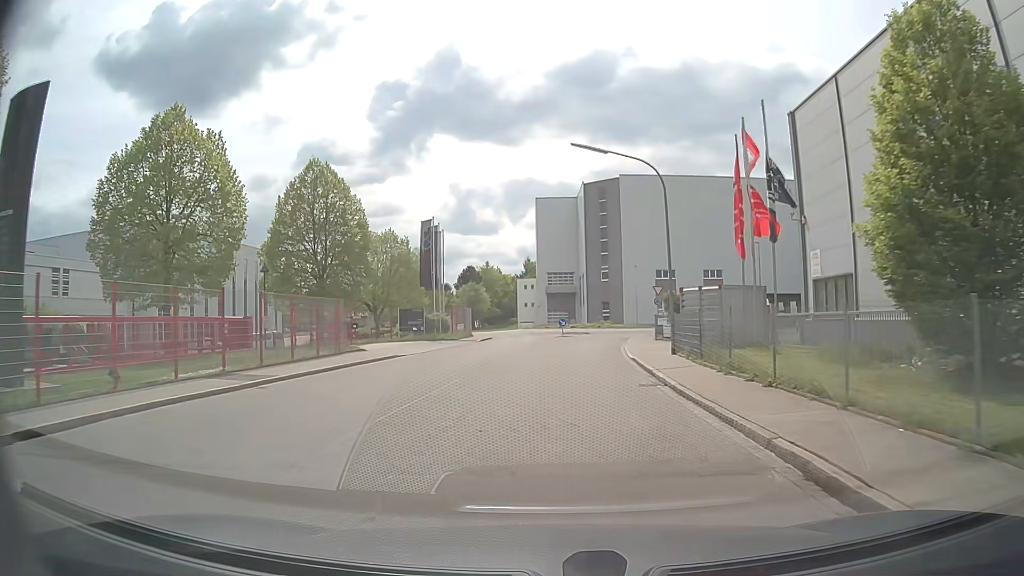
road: residential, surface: asphalt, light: Day
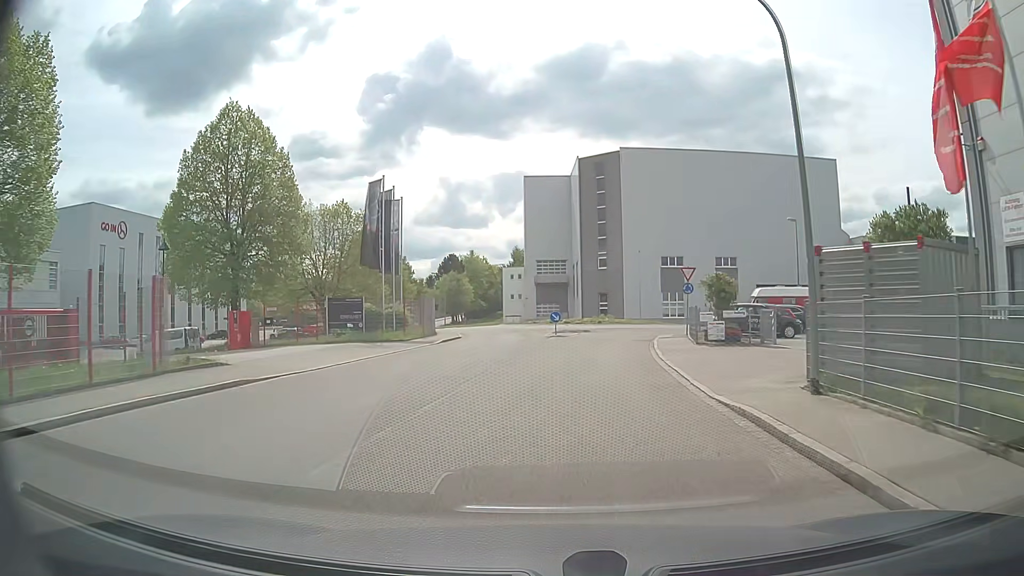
(+0.1, +13.0) m; 0°
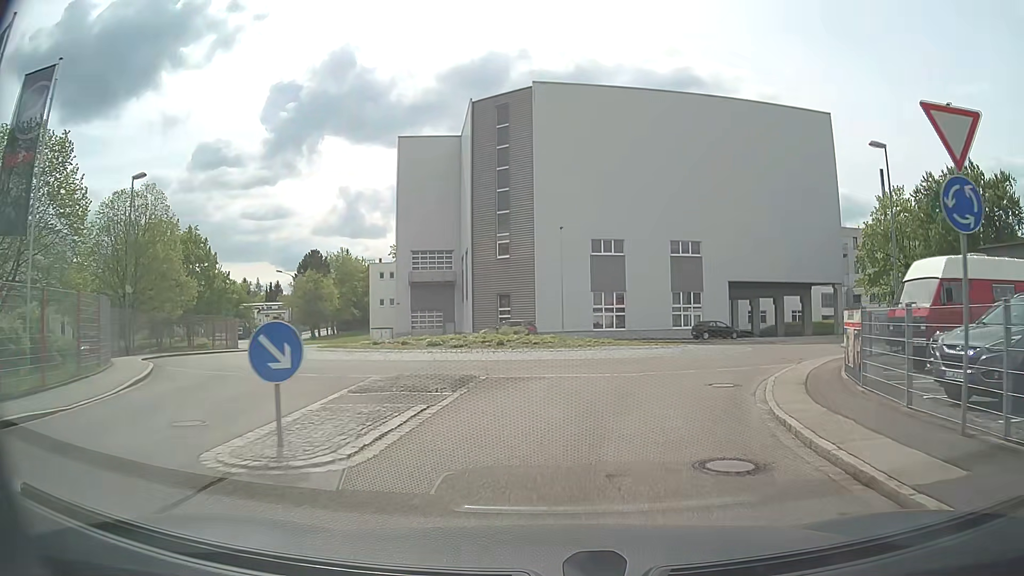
(+1.9, +28.4) m; +9°
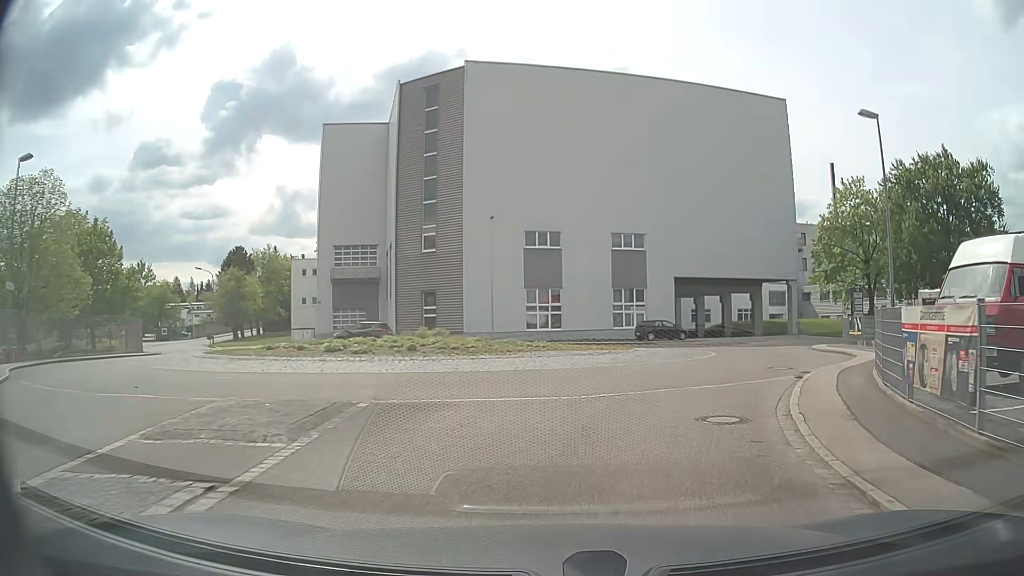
(+0.2, +5.0) m; +6°
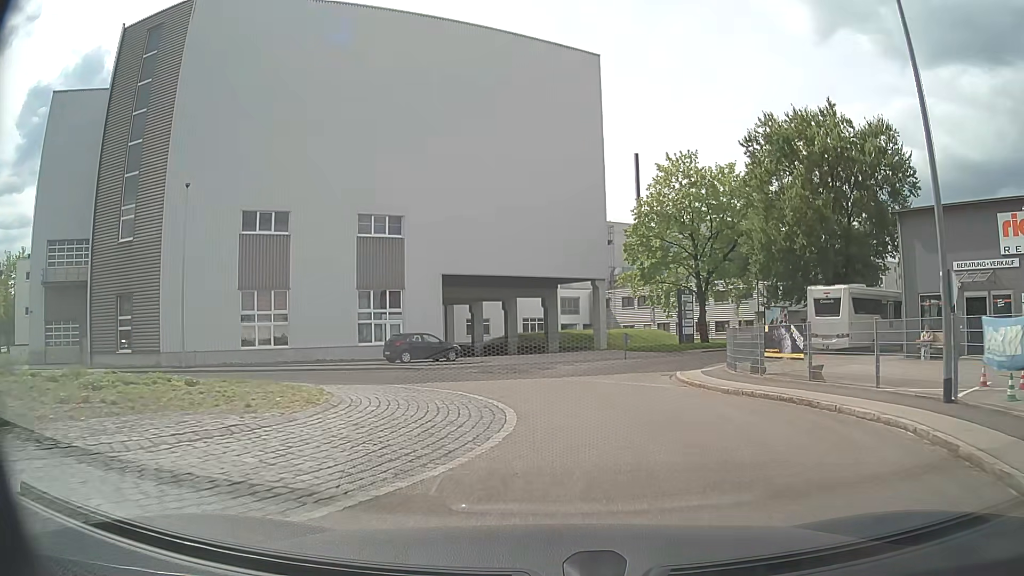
(+2.7, +14.8) m; +18°
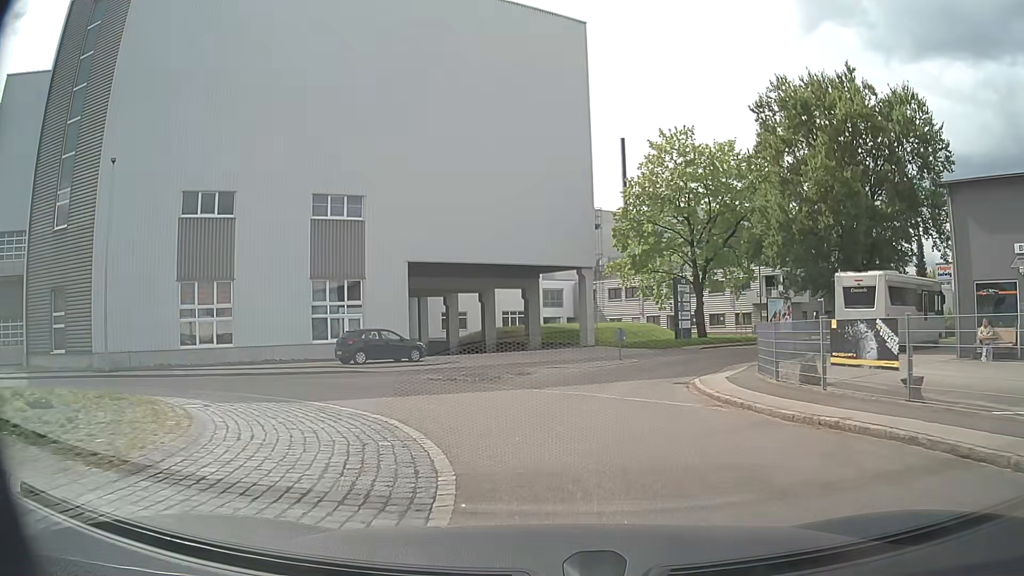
(+0.1, +5.2) m; +1°
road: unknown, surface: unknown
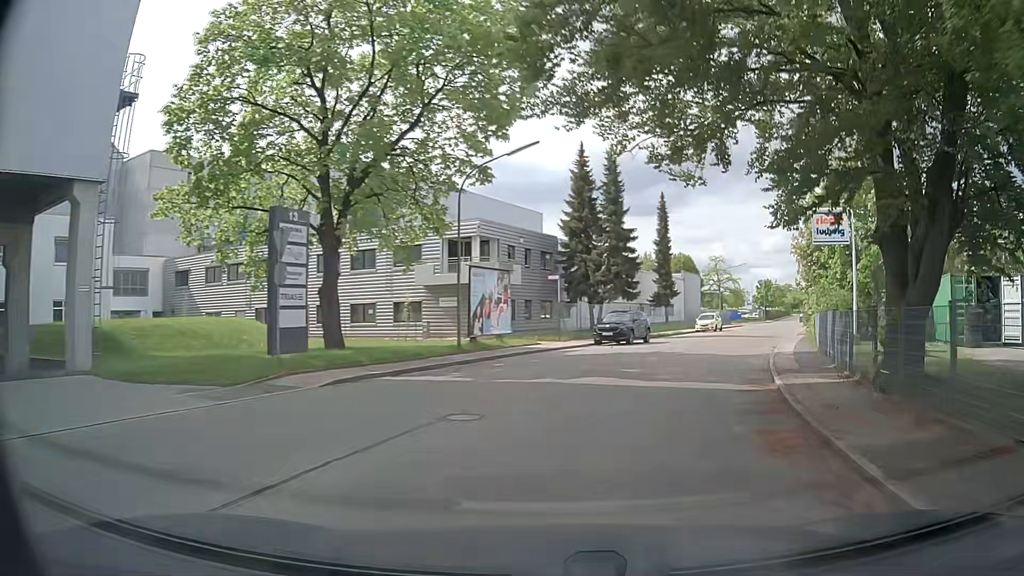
(+5.5, +26.0) m; +30°
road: residential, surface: asphalt
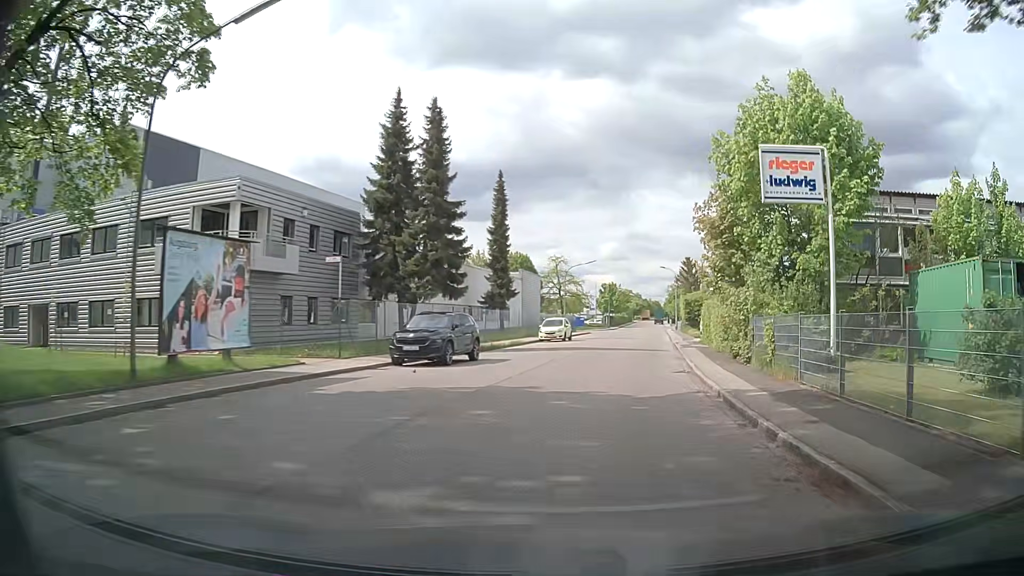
(+1.5, +11.9) m; +14°
